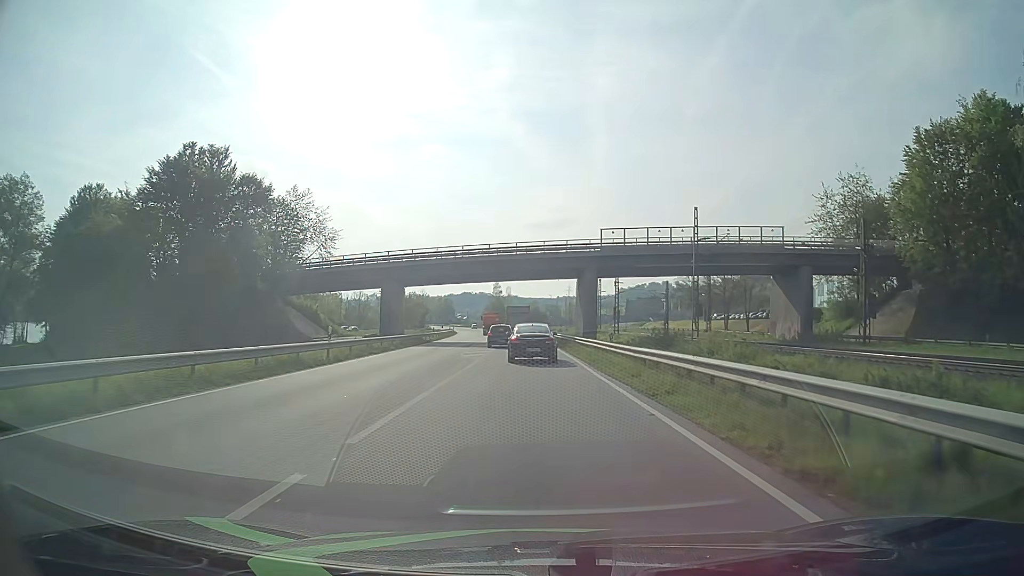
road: primary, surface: asphalt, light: Day
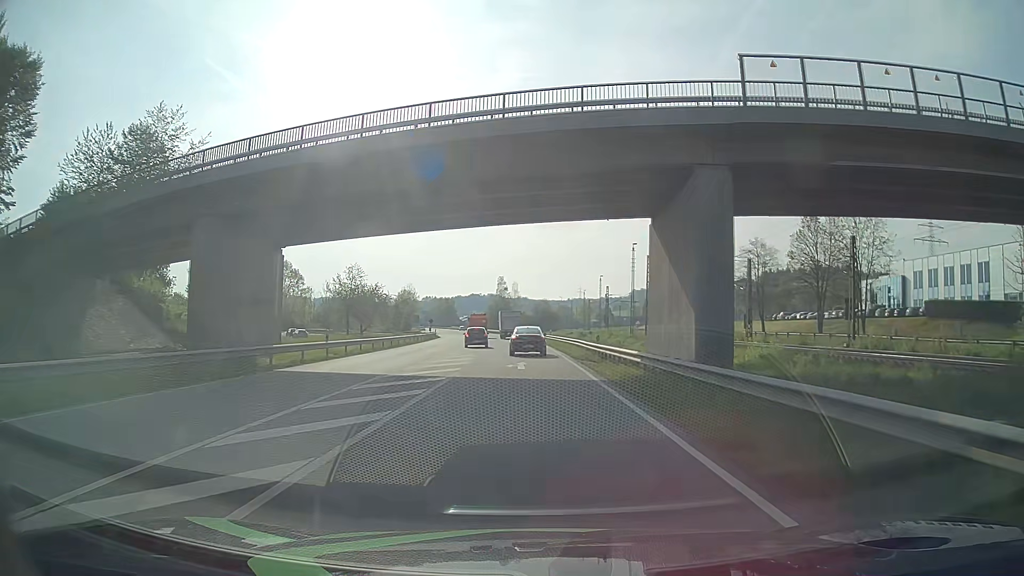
(-0.2, +39.6) m; -1°
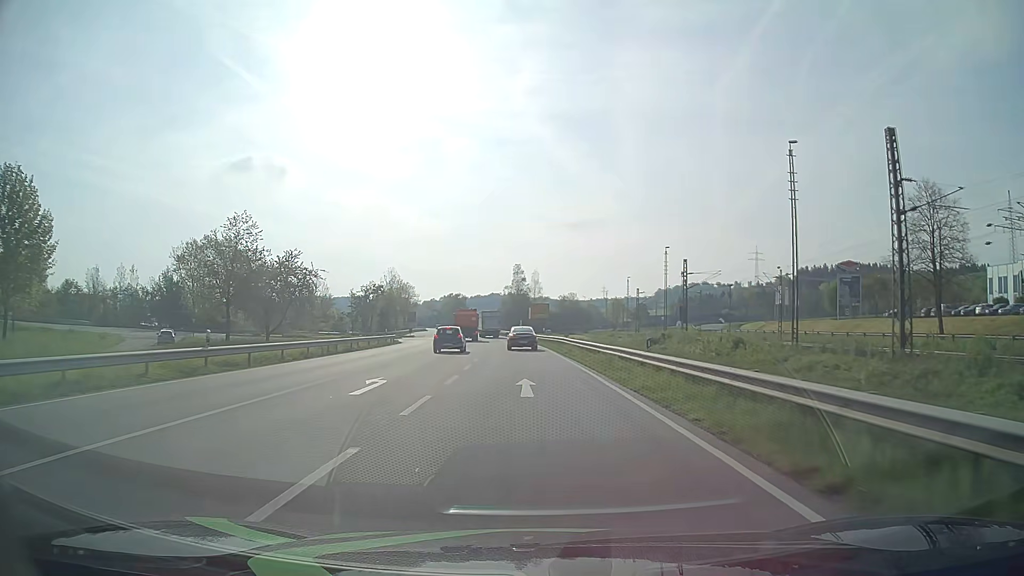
(-1.0, +48.1) m; -2°
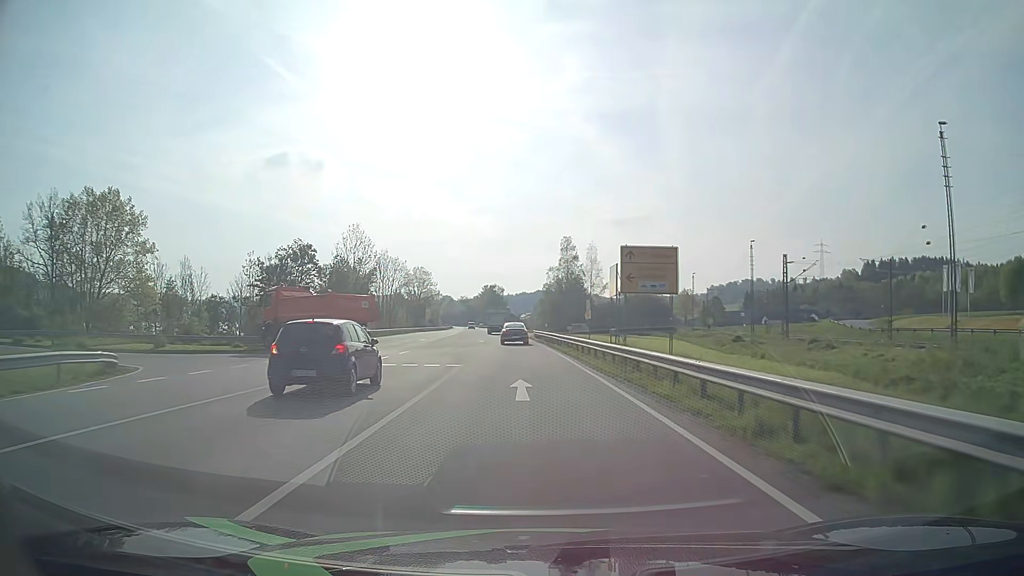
(-1.7, +55.8) m; -4°
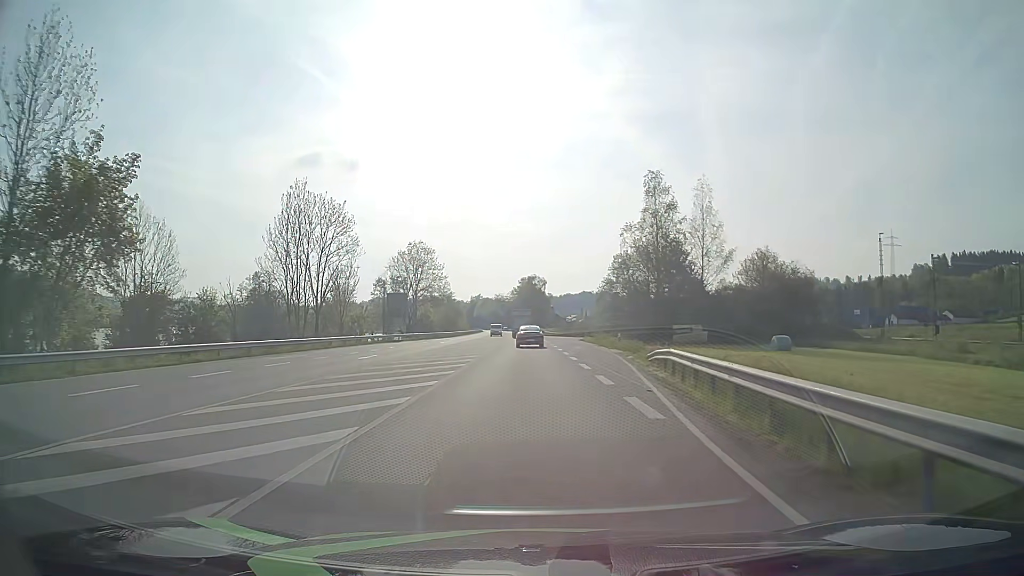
(-2.3, +61.3) m; -4°
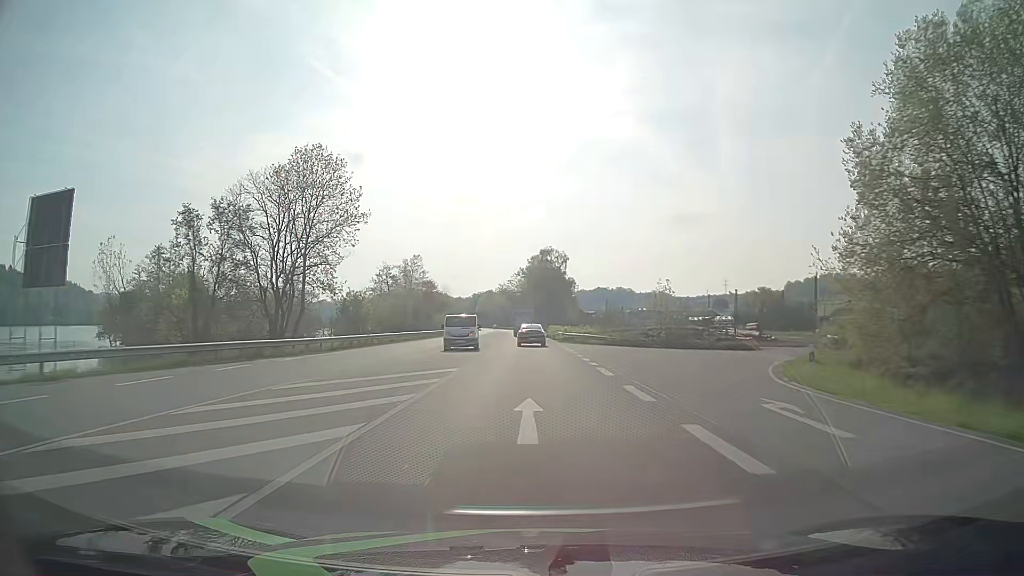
(-0.9, +64.1) m; -1°
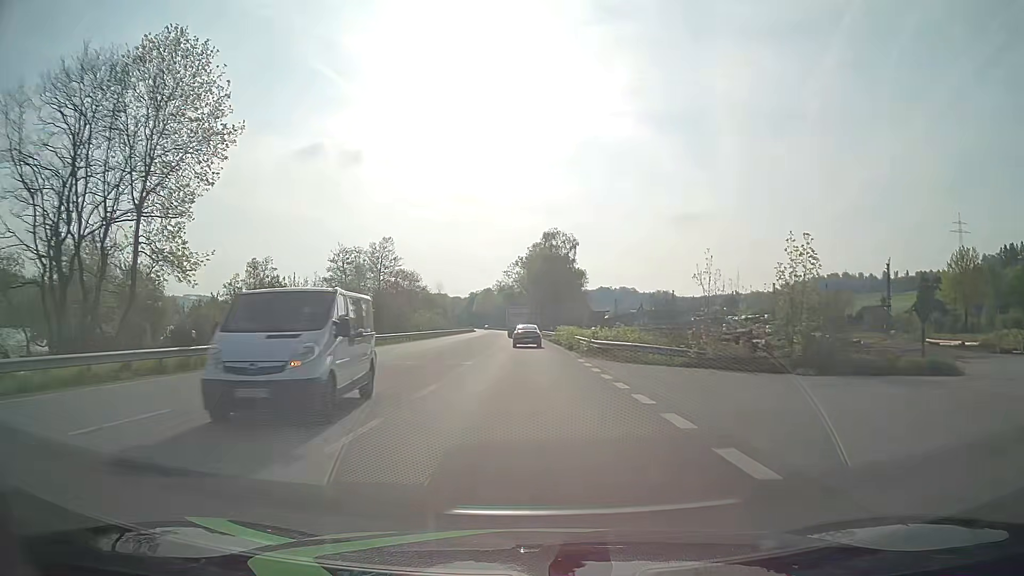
(0.0, +25.8) m; 0°
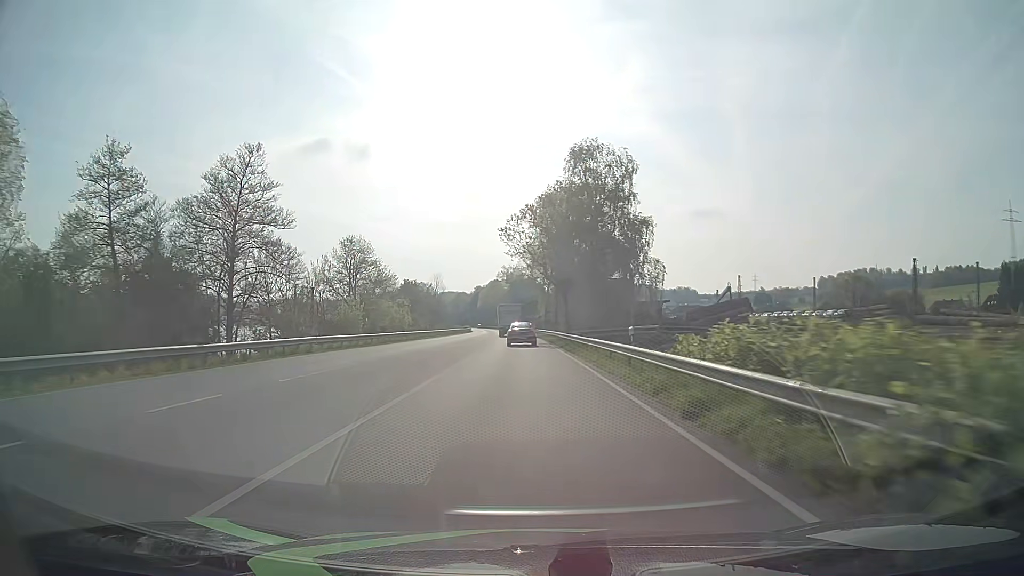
(-0.4, +51.4) m; -1°
(0, +10) (0, +20) (0, +30) (0, +40) (-1, +50) (-1, +60) (-2, +70) (-2, +80) (-3, +90) (-3, +100) m
